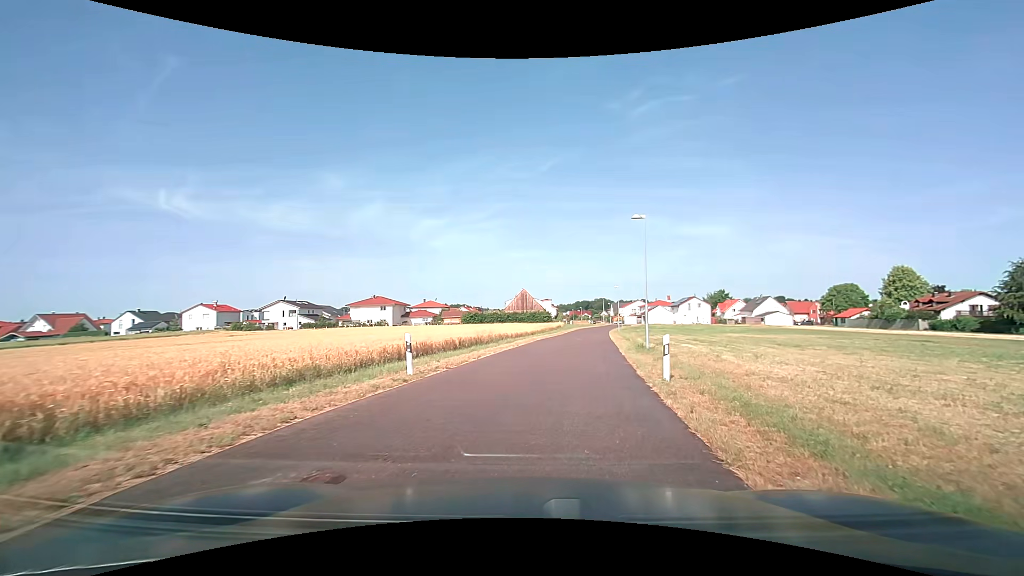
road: residential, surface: asphalt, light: Day
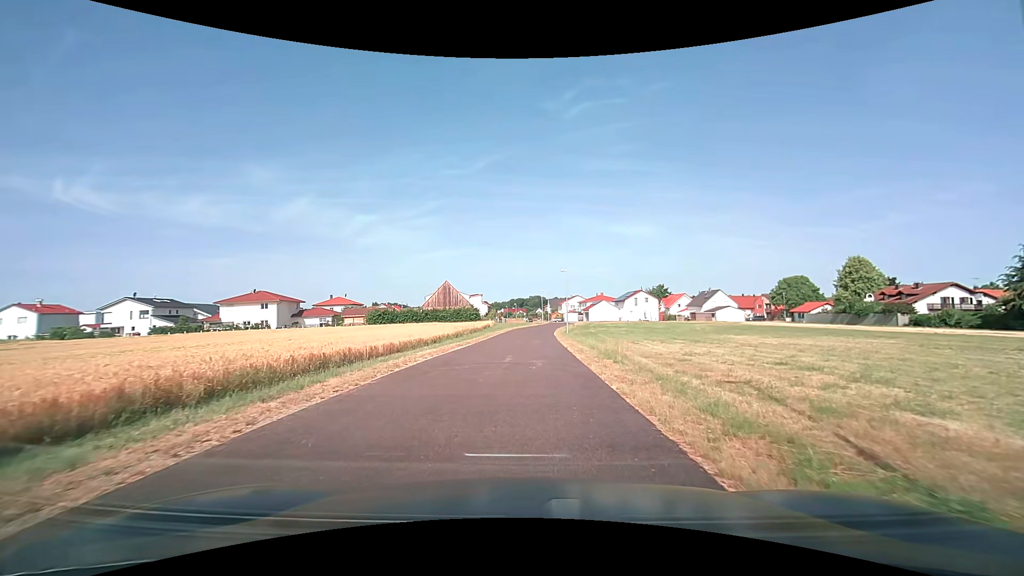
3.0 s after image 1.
(+2.3, +20.3) m; +8°
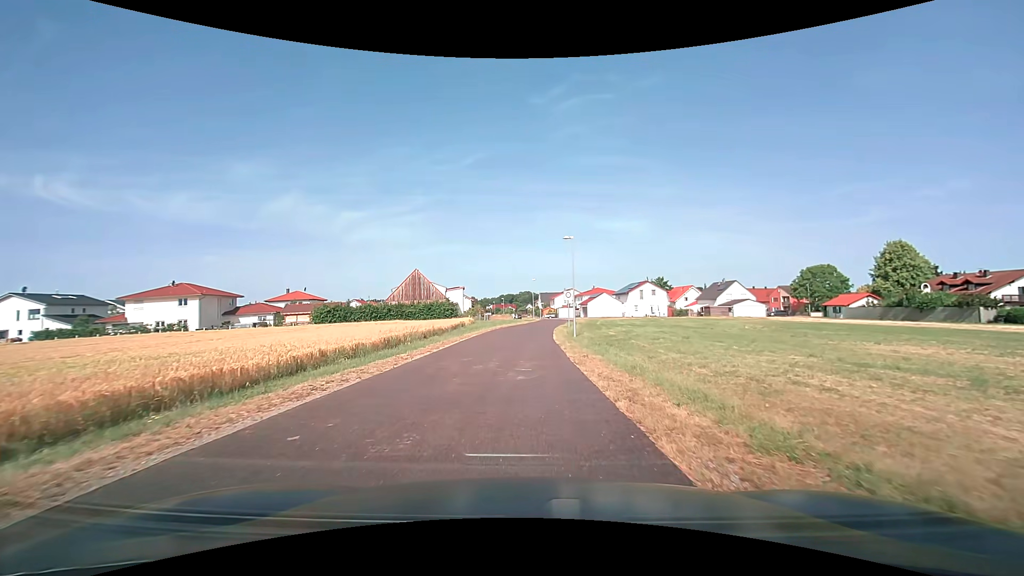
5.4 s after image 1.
(+0.4, +17.6) m; +2°
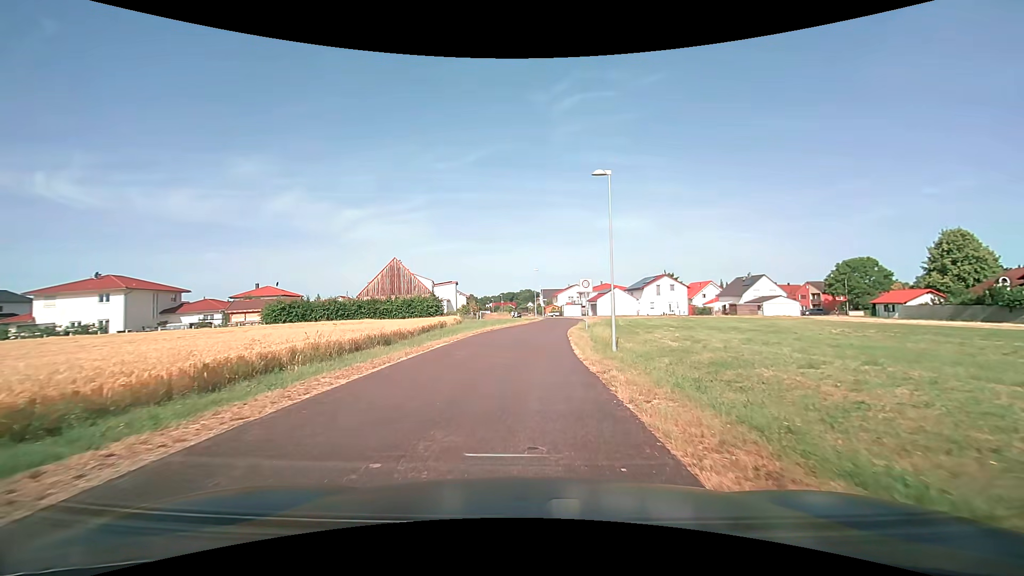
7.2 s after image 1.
(-0.1, +13.2) m; 0°
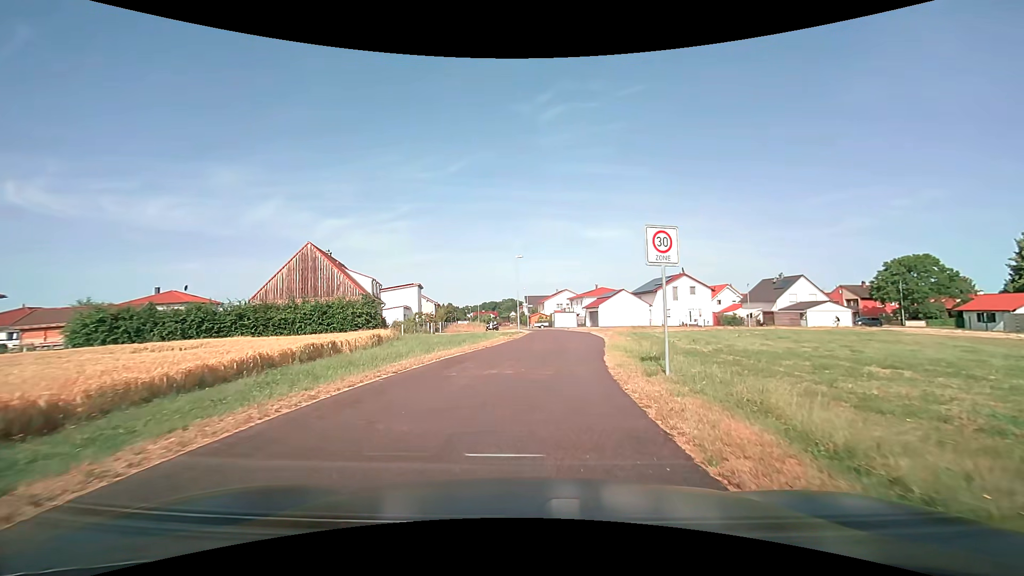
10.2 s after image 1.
(+0.3, +21.4) m; +2°
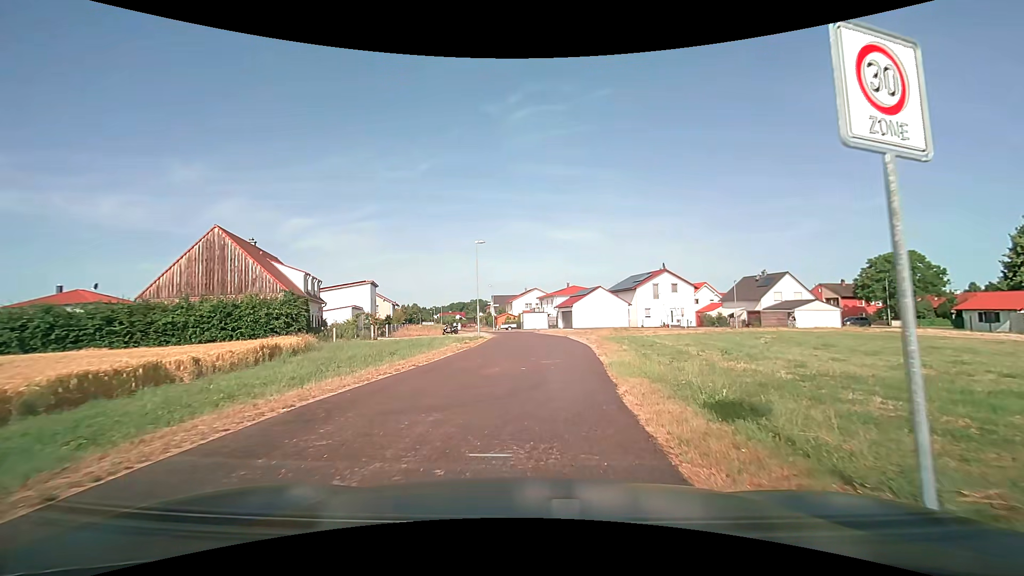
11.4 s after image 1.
(+0.3, +8.0) m; +4°
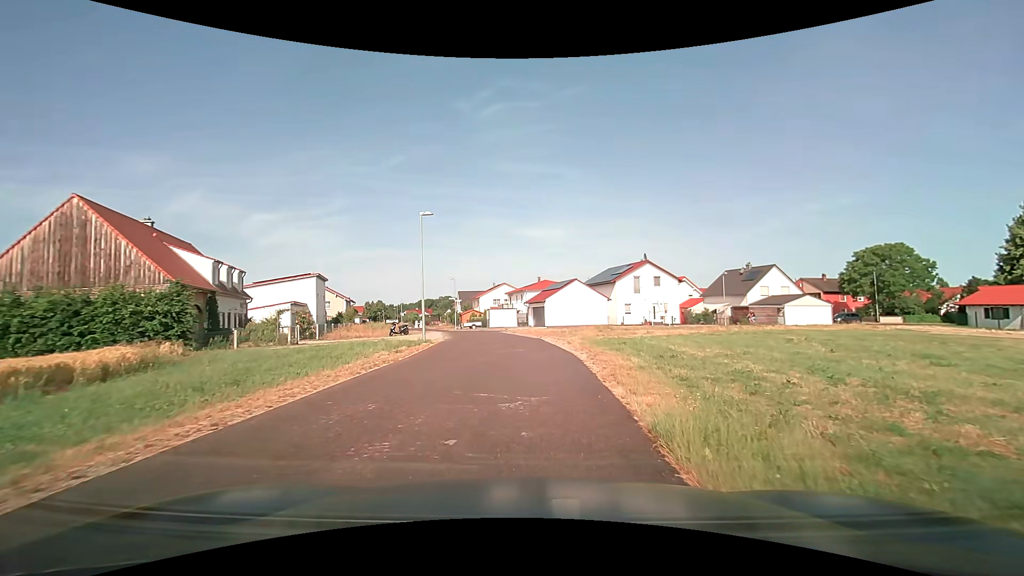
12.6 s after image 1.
(+0.2, +7.7) m; +3°
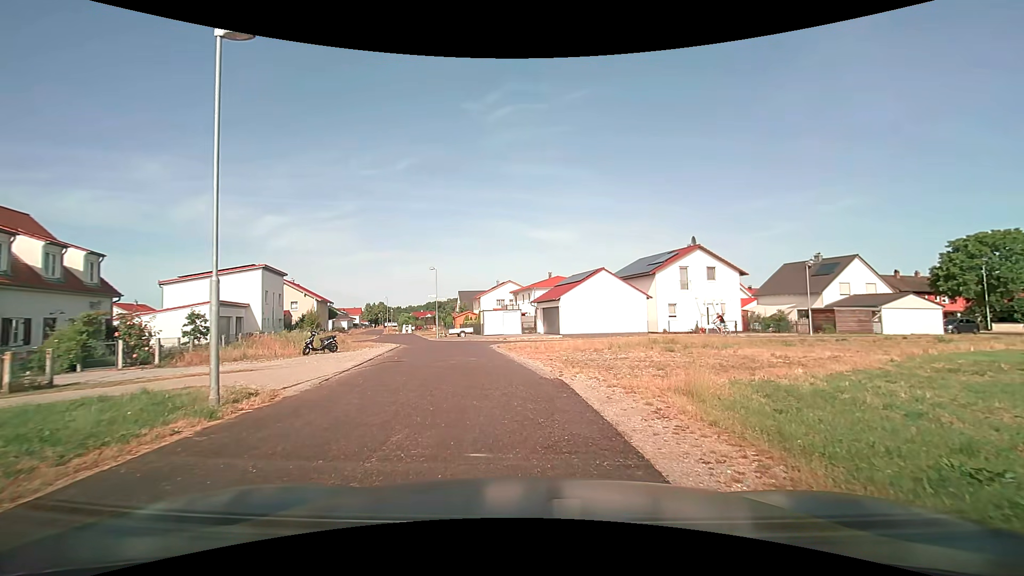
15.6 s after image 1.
(+0.2, +15.3) m; -1°
(0, +10) (-2, +20) (-4, +30) (-9, +38) (-18, +41) (-27, +38) (-37, +35) (-47, +32) (-56, +29) (-66, +26) m
